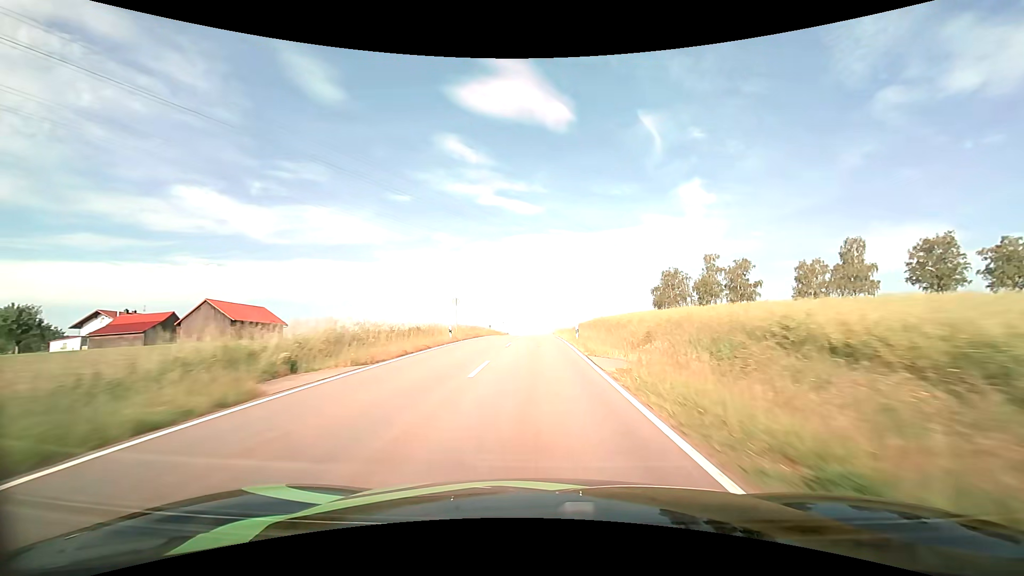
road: tertiary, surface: asphalt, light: Day
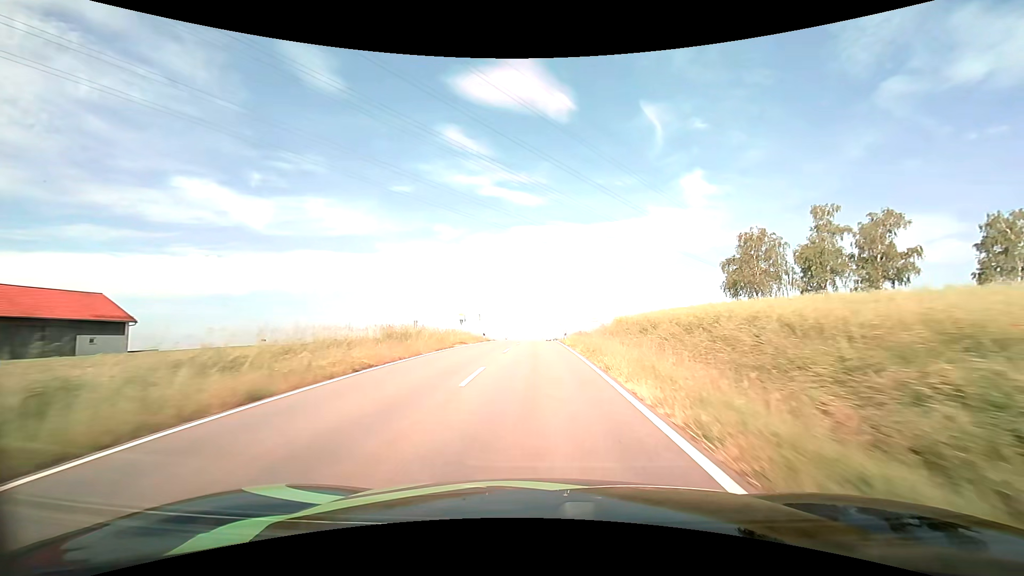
(0.0, +38.4) m; 0°
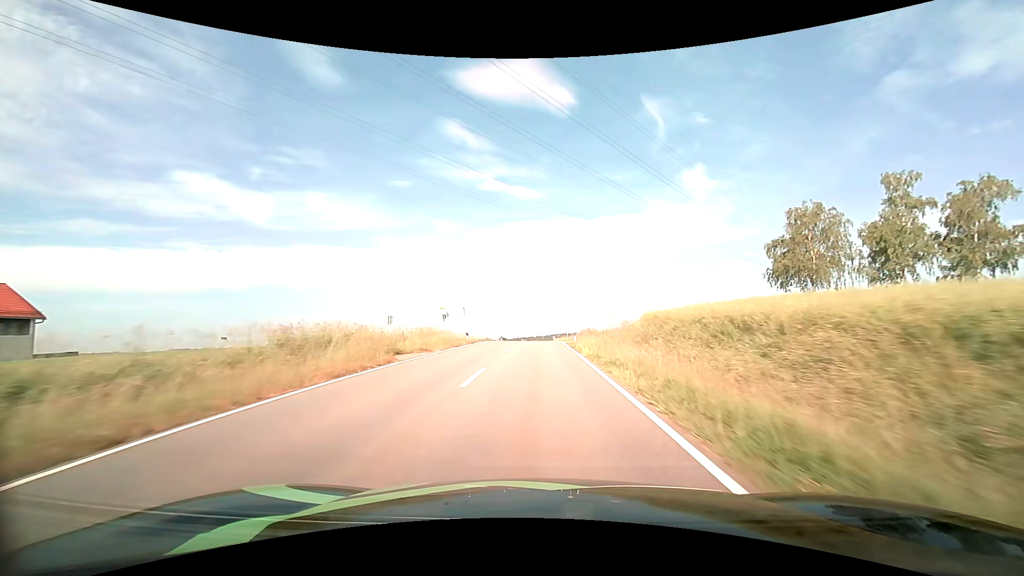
(0.0, +12.0) m; 0°
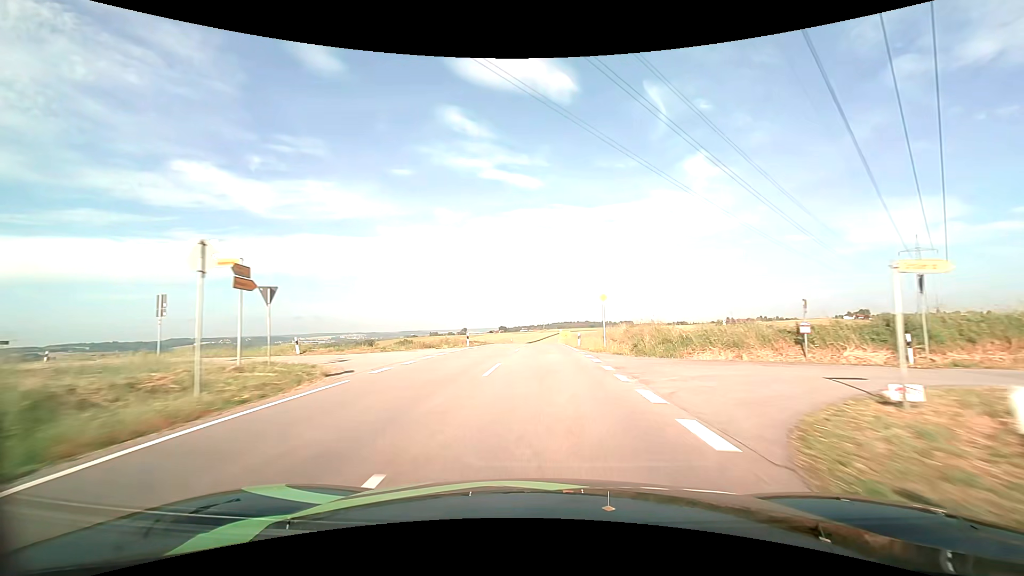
(-0.1, +34.4) m; 0°
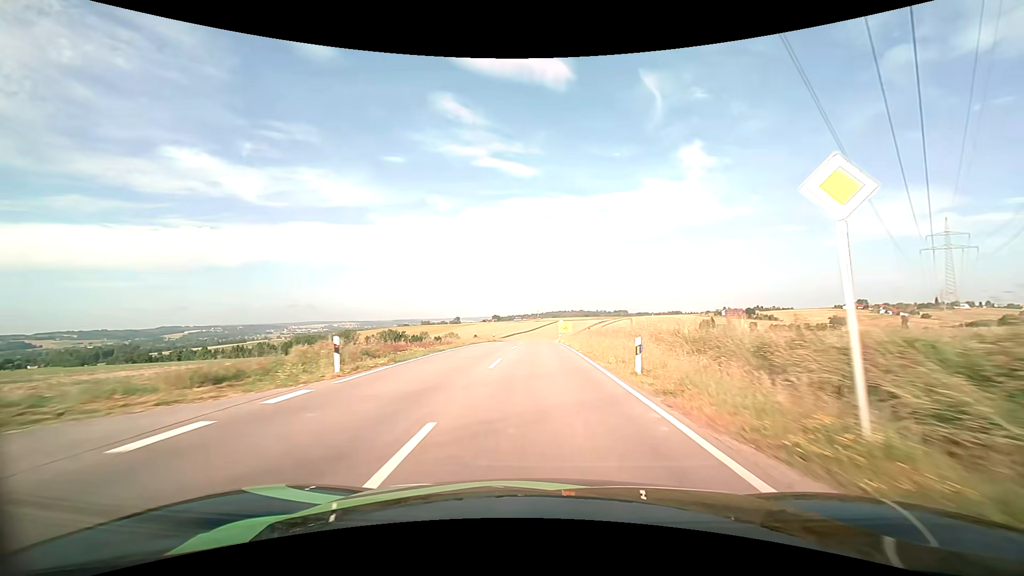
(+0.1, +22.8) m; +1°
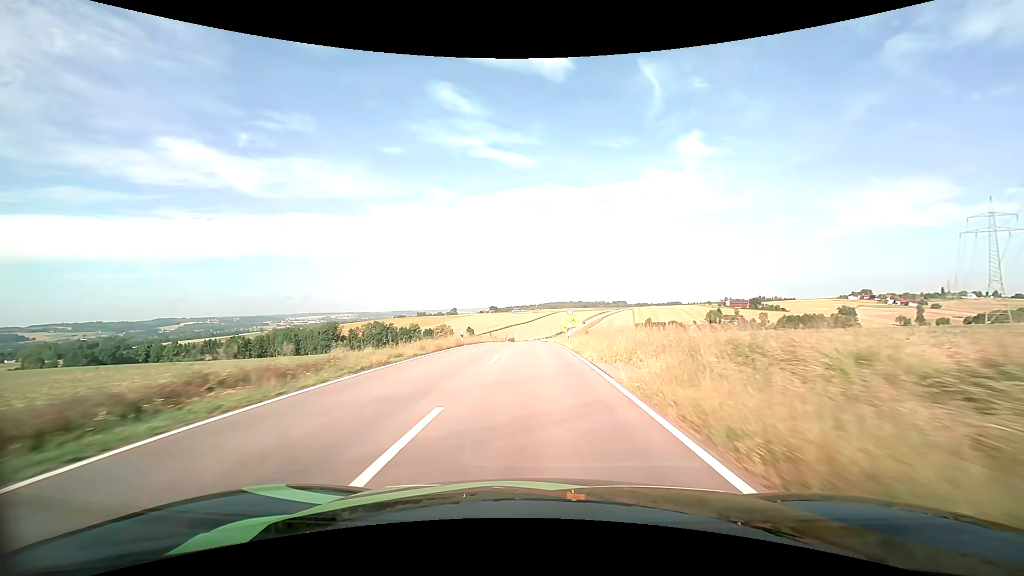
(+0.1, +23.3) m; 0°
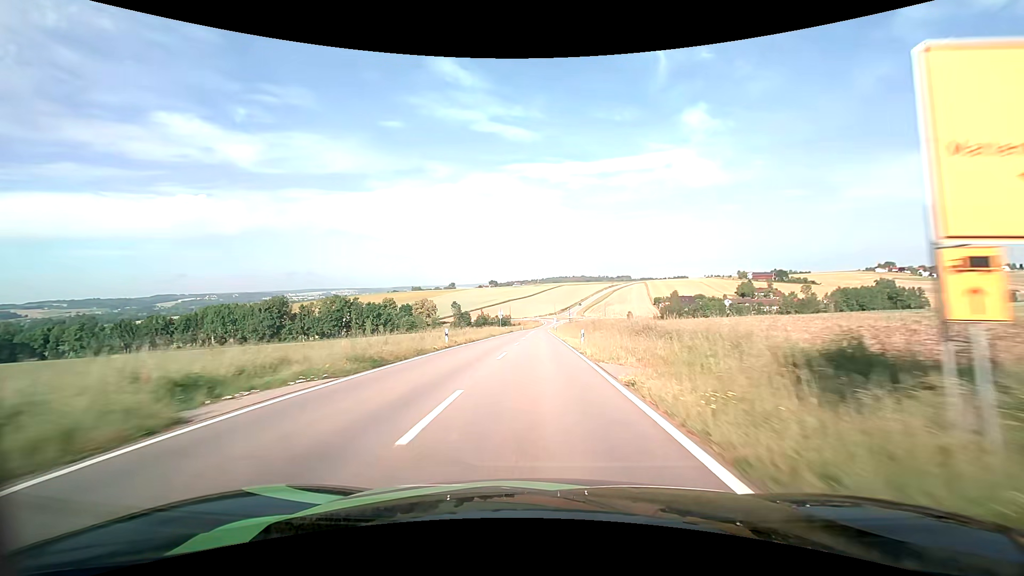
(-0.2, +60.0) m; 0°
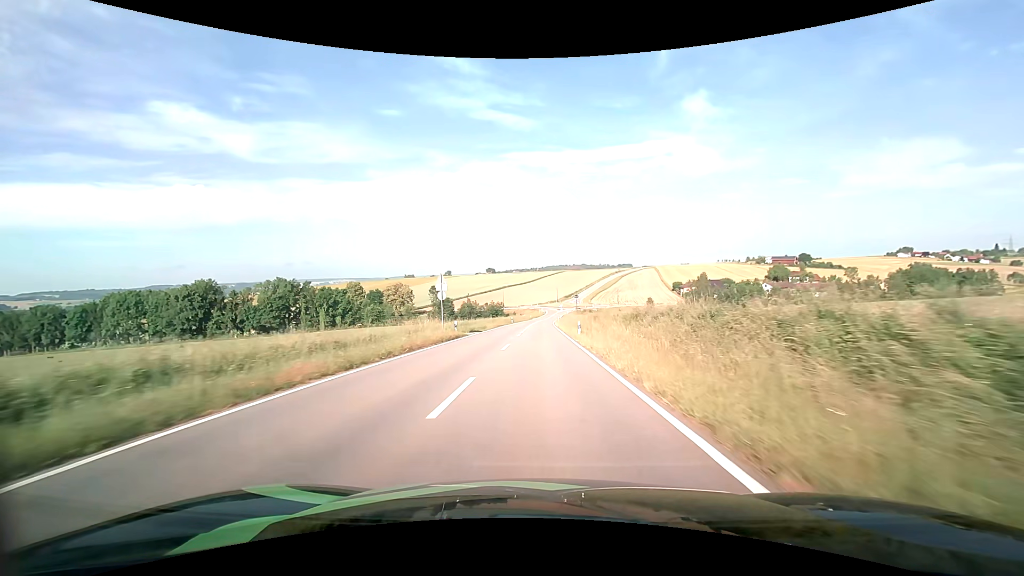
(+0.1, +48.3) m; 0°
(0, +10) (0, +20) (0, +30) (0, +40) (0, +50) (0, +60) (+1, +70) (+1, +80) (+1, +90) (+1, +100) m
